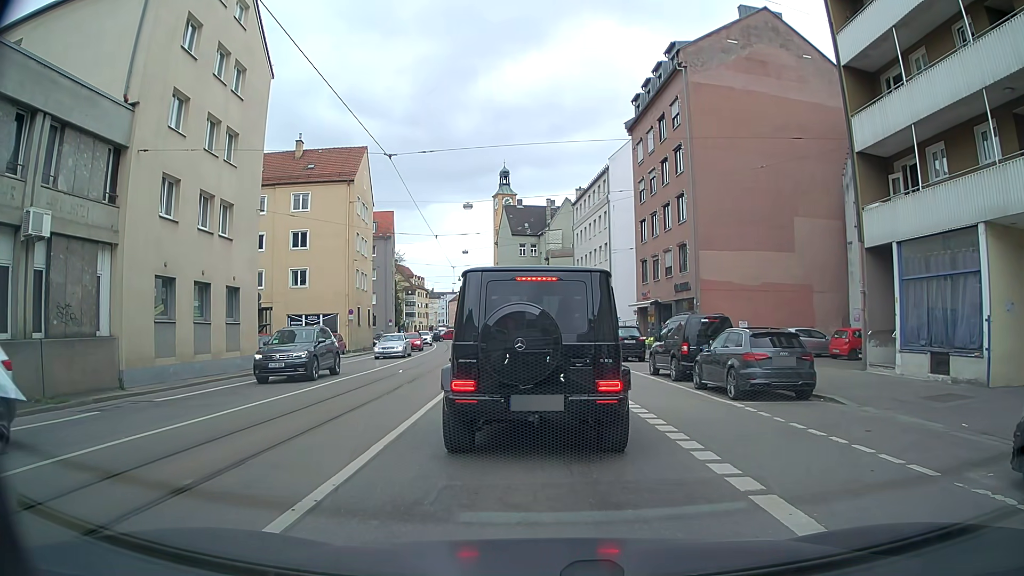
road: tertiary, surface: asphalt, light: Day
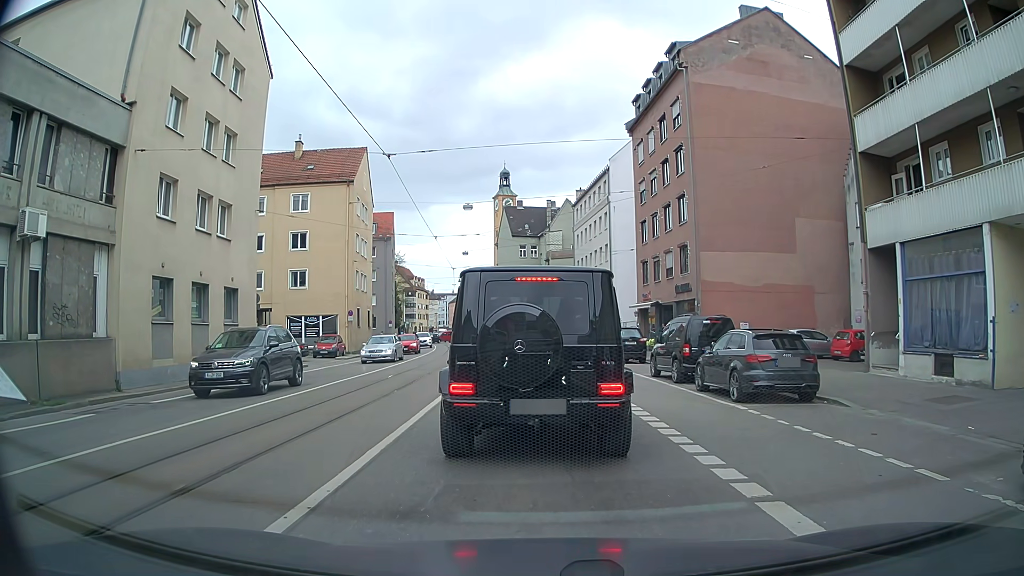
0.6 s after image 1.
(0.0, +0.2) m; 0°
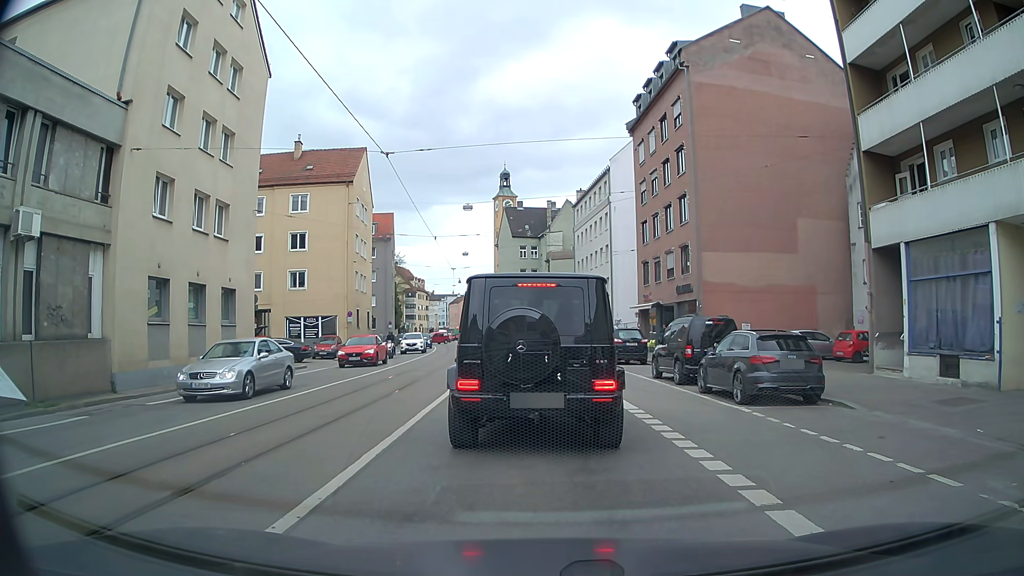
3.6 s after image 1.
(0.0, +0.3) m; 0°
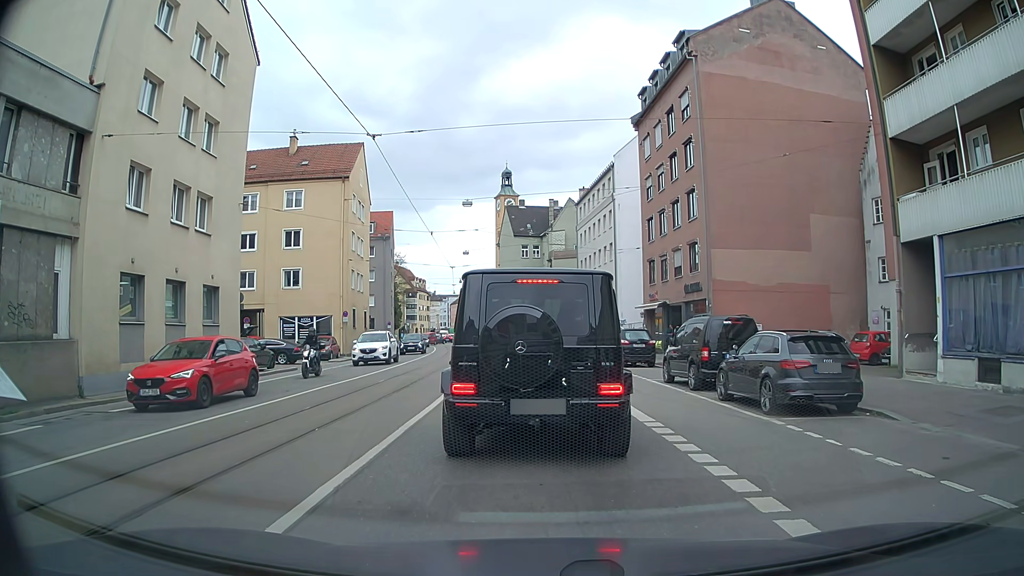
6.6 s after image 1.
(0.0, +1.6) m; 0°
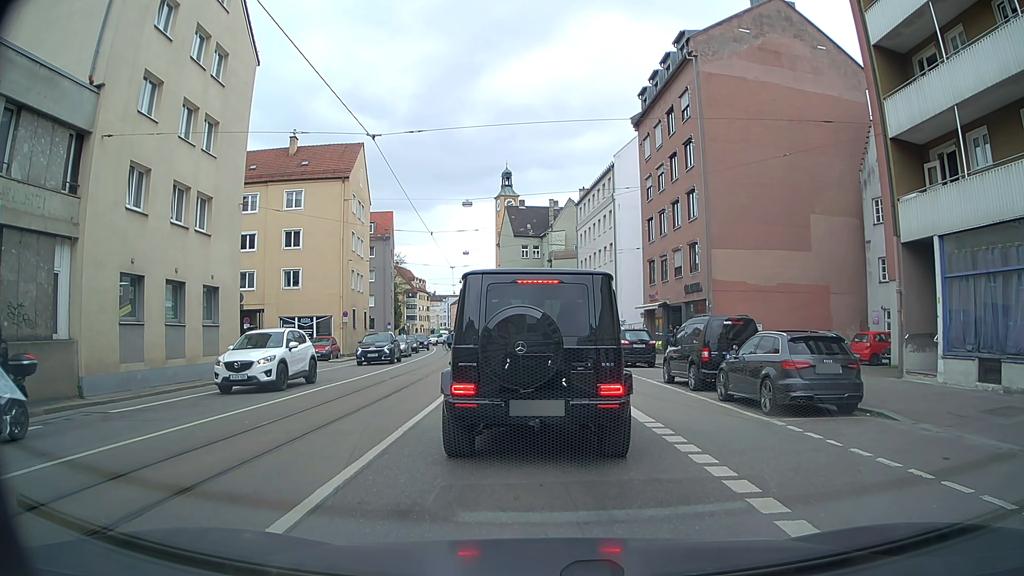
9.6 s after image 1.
(0.0, +0.1) m; 0°
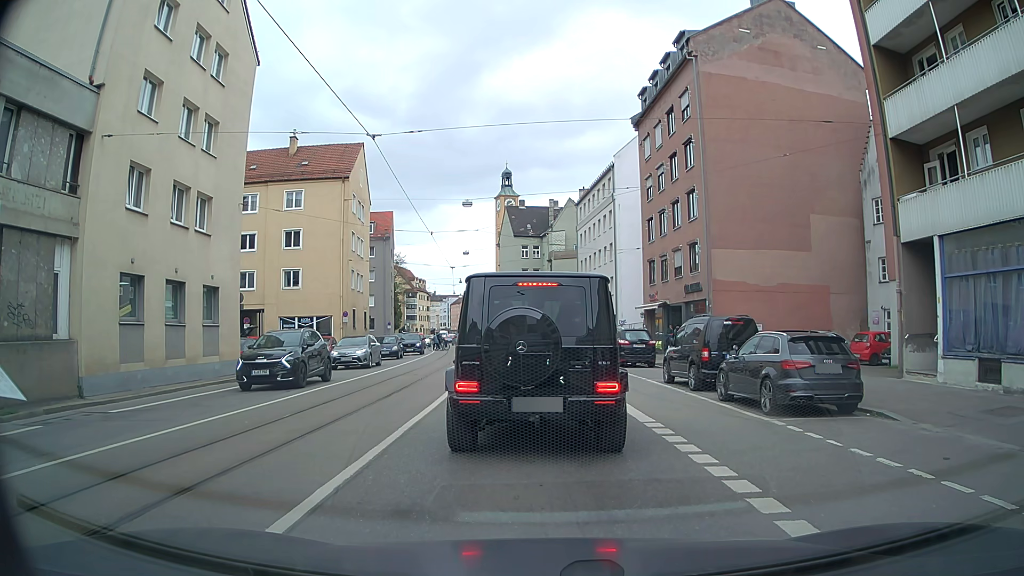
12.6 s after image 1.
(0.0, 0.0) m; 0°
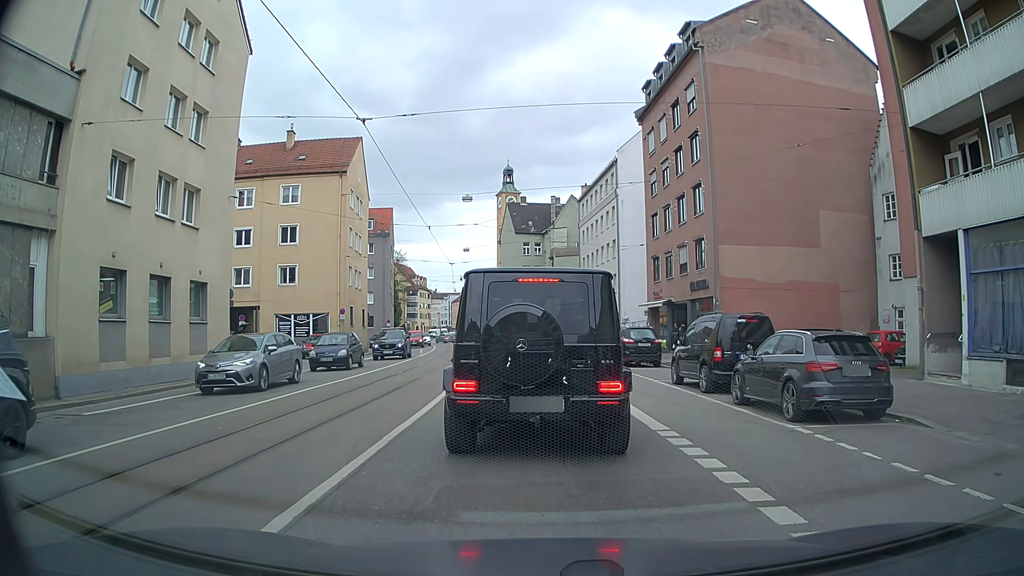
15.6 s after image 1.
(0.0, +1.0) m; 0°
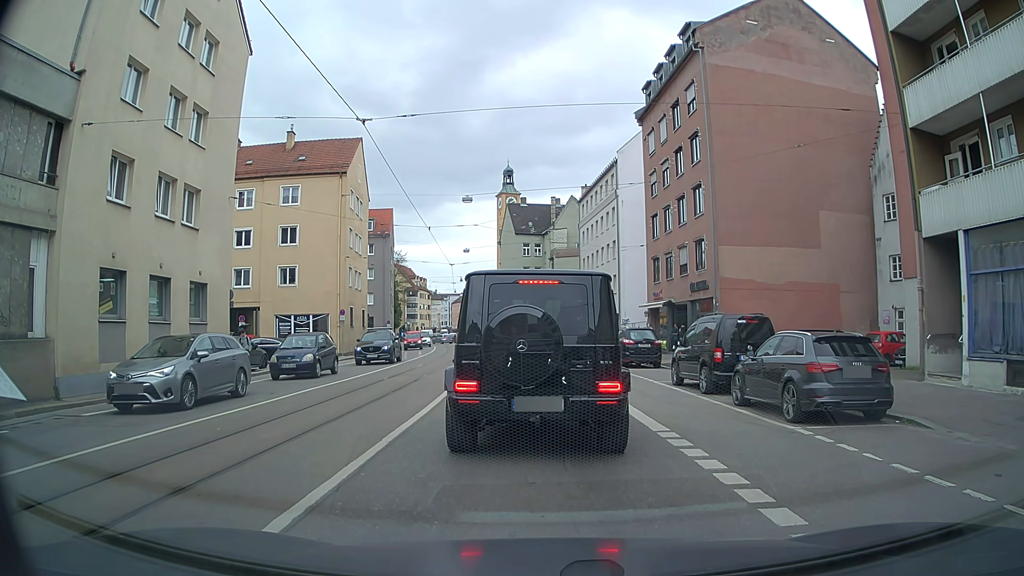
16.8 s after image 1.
(0.0, +0.1) m; 0°
